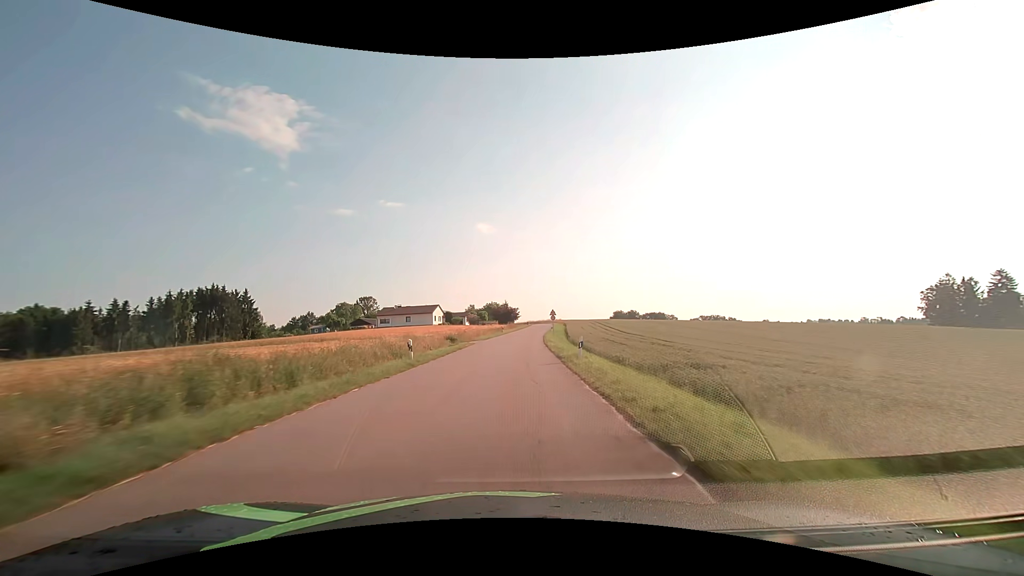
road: tertiary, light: Day
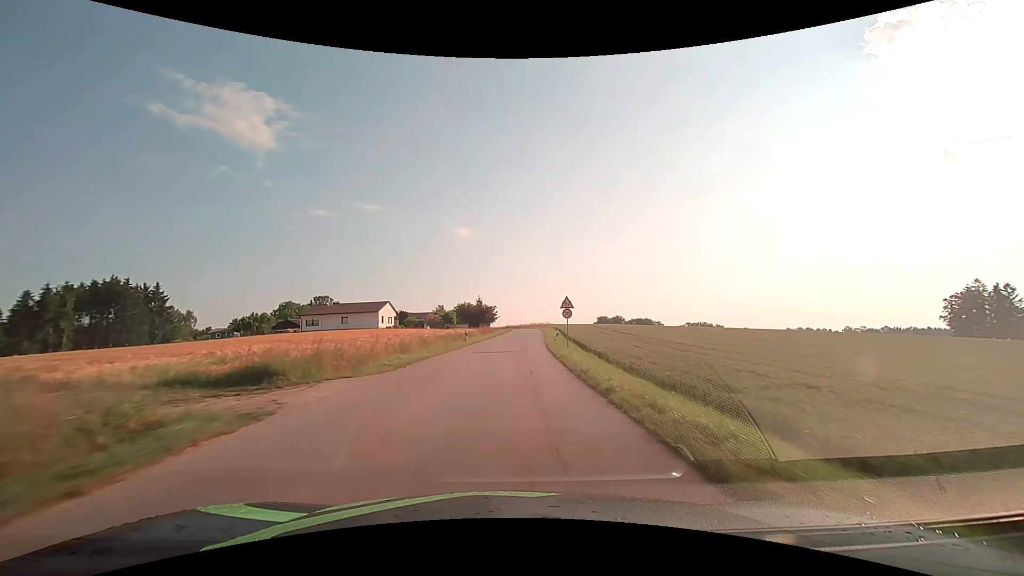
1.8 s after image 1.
(+0.7, +32.1) m; +3°
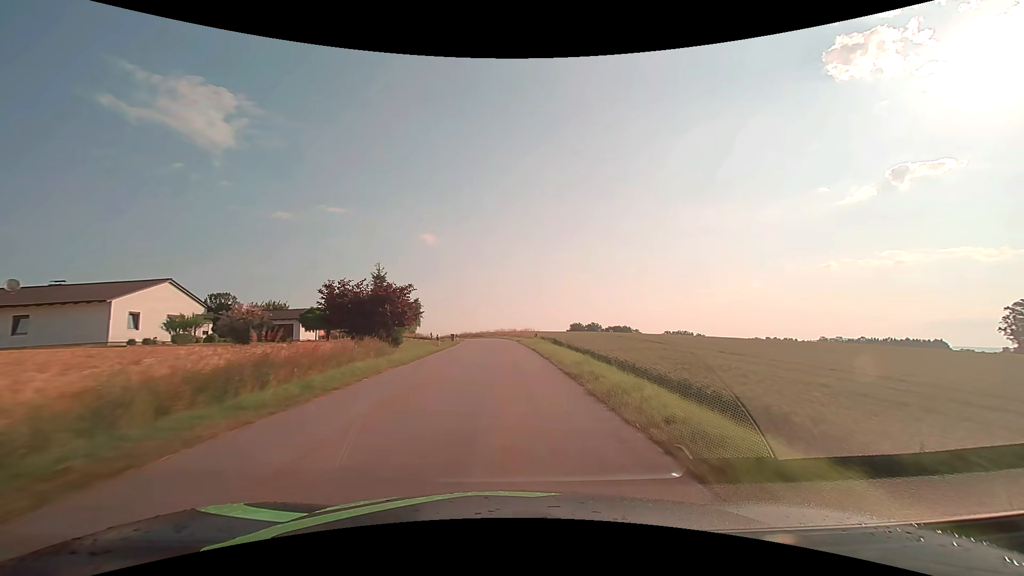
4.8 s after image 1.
(+2.1, +52.9) m; +4°
(0, +10) (0, +20) (0, +30) (0, +40) (-1, +50) (-1, +60) (-2, +70) (-3, +80) (-5, +90) (-6, +100) m
